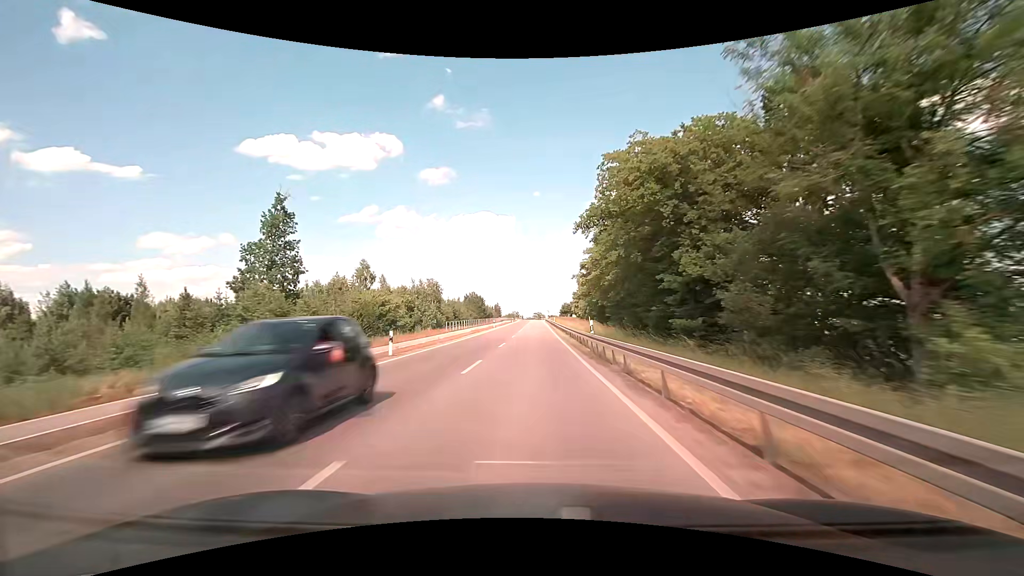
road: tertiary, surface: asphalt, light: Day
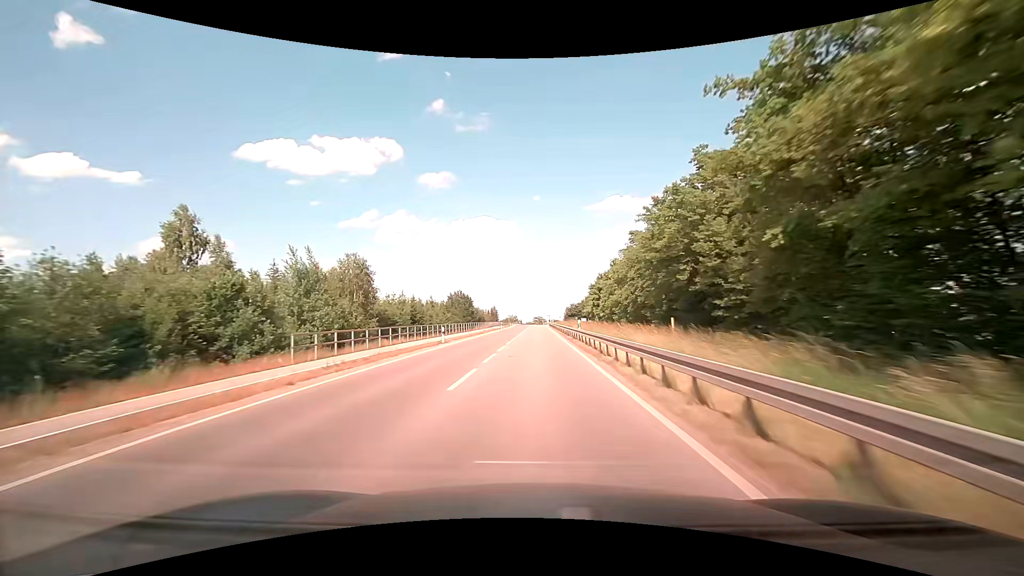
(-0.1, +39.2) m; 0°
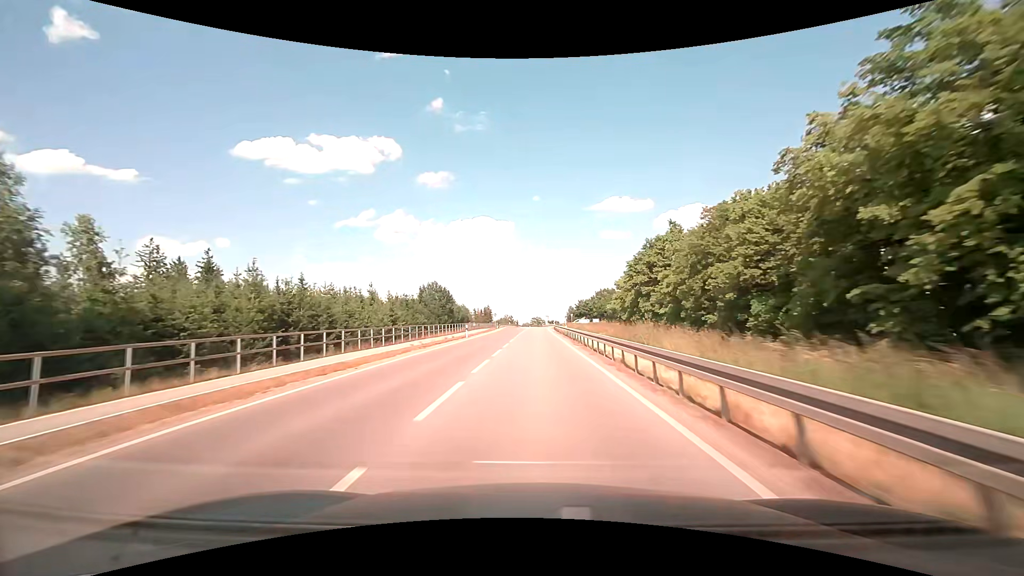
(0.0, +39.0) m; 0°
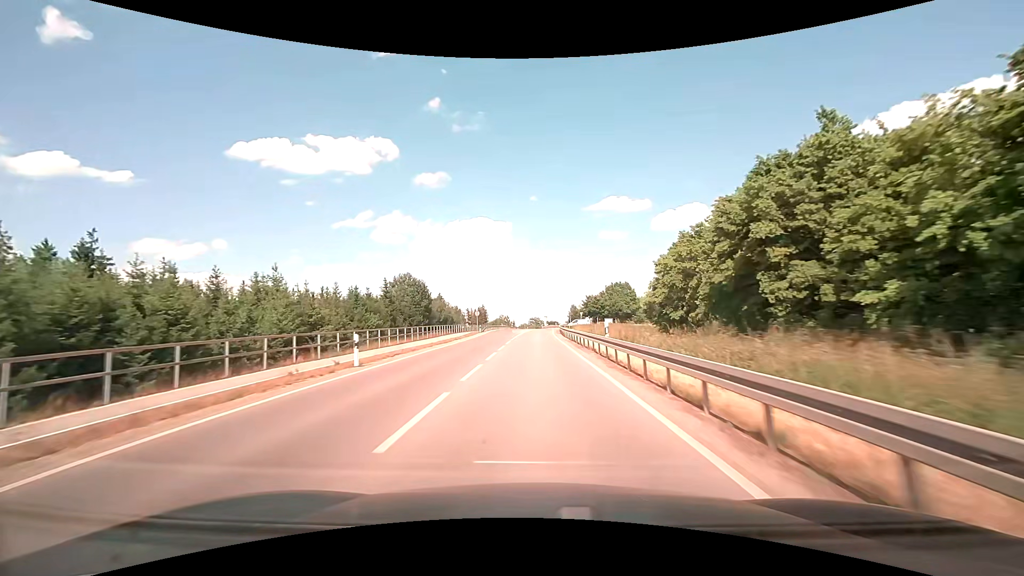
(+0.1, +25.5) m; 0°
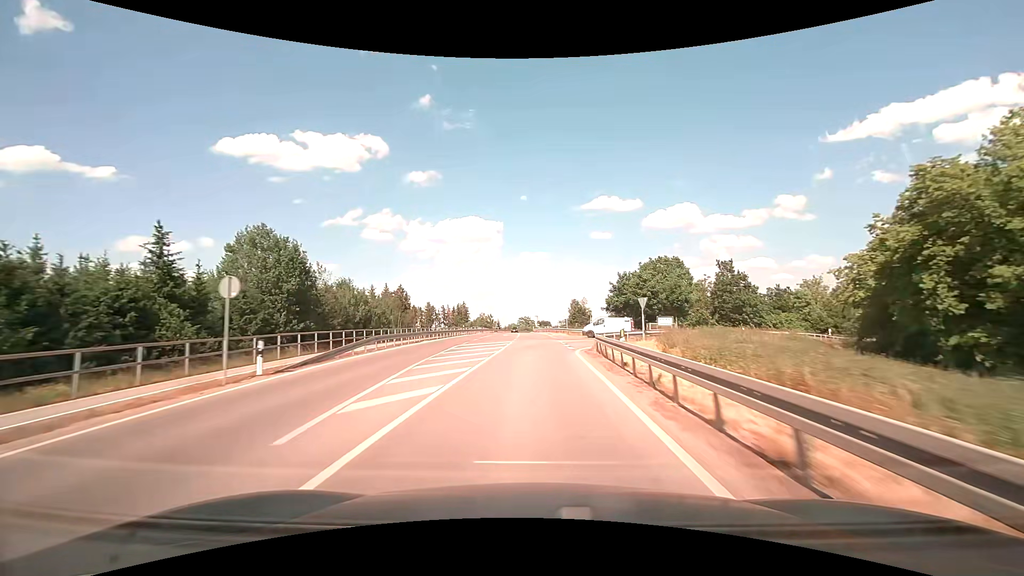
(+0.4, +51.4) m; +1°
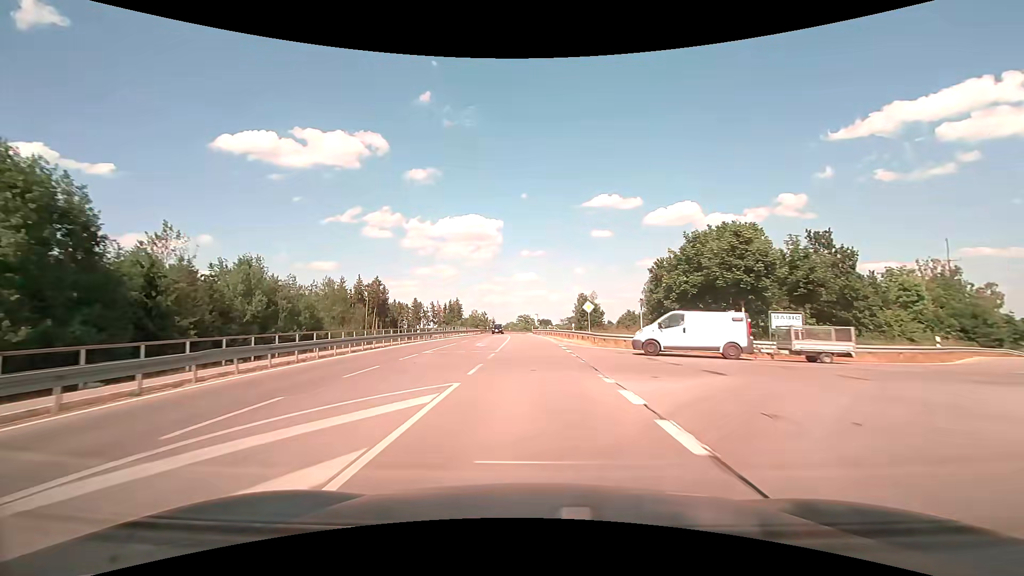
(+0.1, +25.8) m; 0°
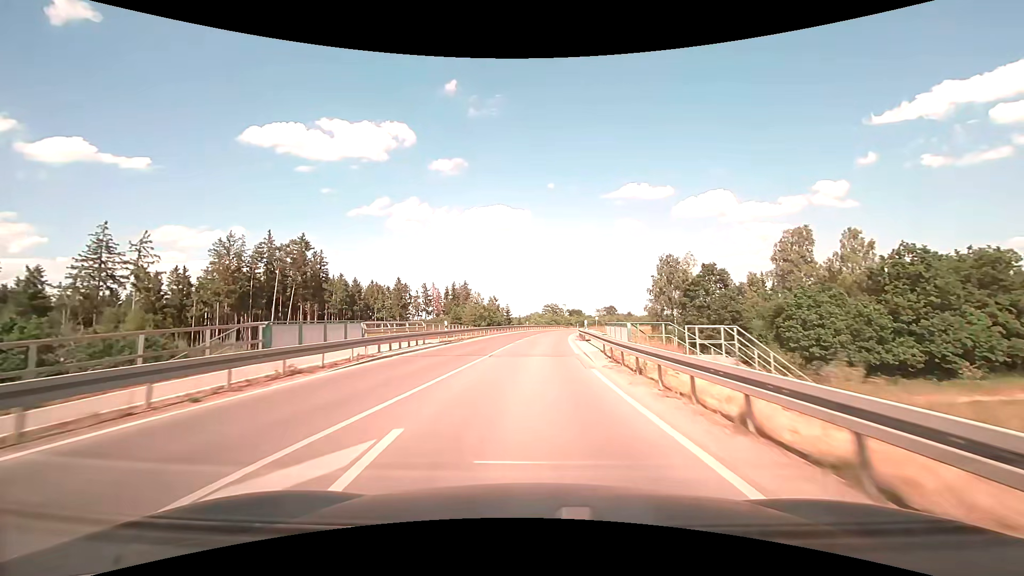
(-1.9, +63.1) m; -3°
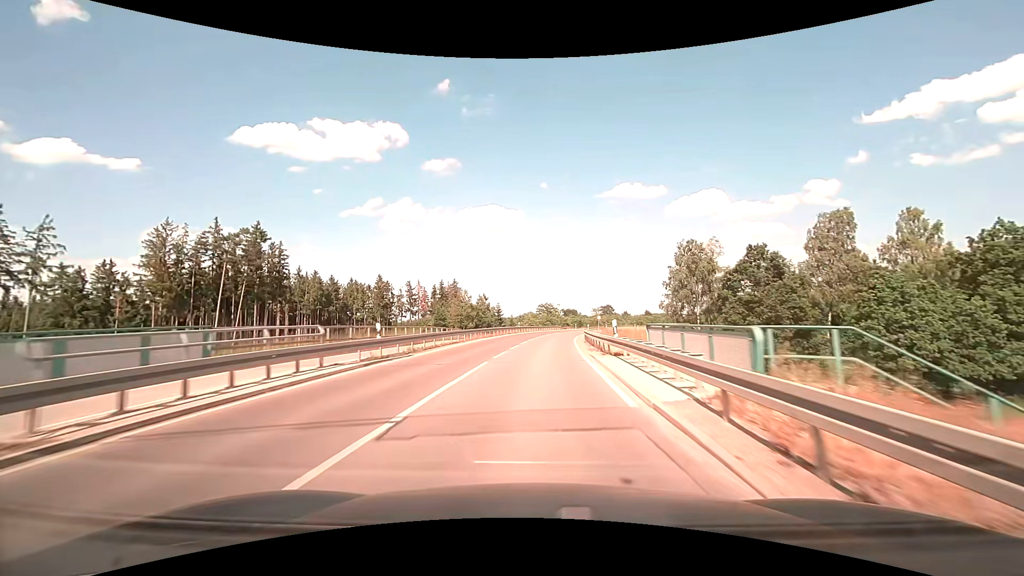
(0.0, +12.0) m; 0°
(0, +10) (0, +20) (+1, +30) (+2, +40) (+3, +50) (+4, +60) (+5, +70) (+7, +80) (+9, +89) (+11, +99) m
